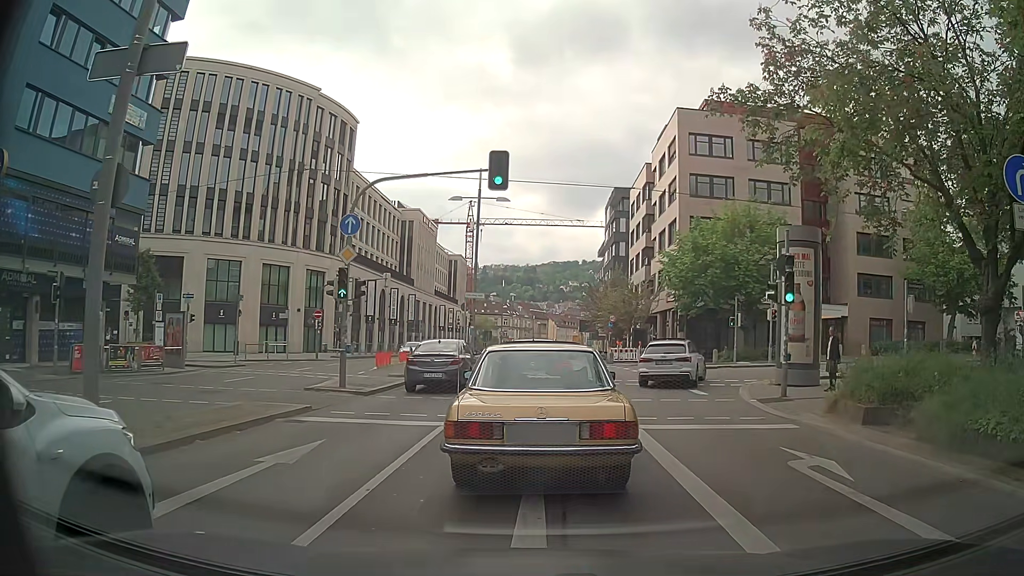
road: primary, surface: asphalt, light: Day
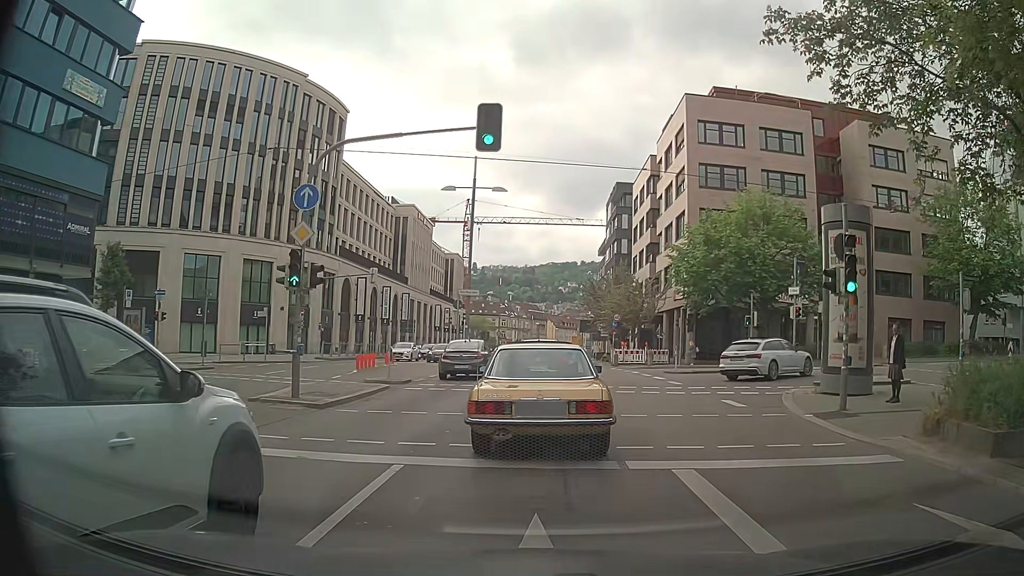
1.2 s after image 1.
(+0.1, +3.8) m; +1°
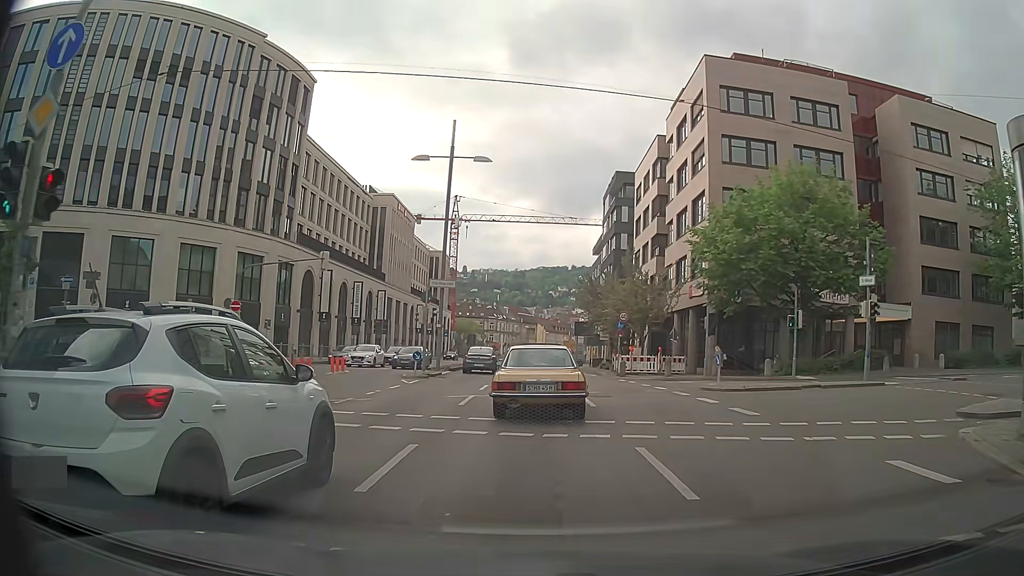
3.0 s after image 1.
(+0.3, +9.1) m; +2°
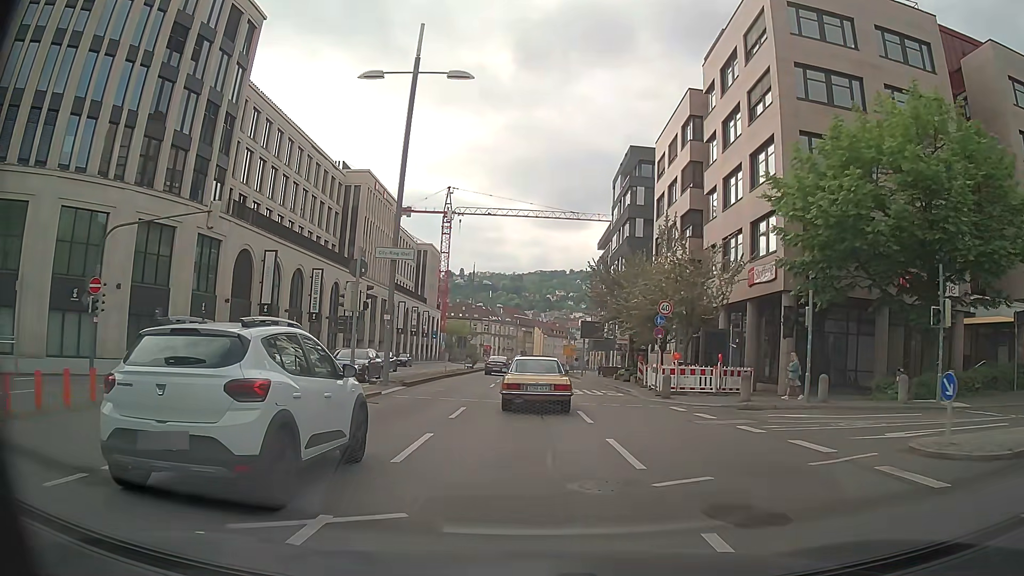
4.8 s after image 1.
(+0.1, +13.4) m; +1°
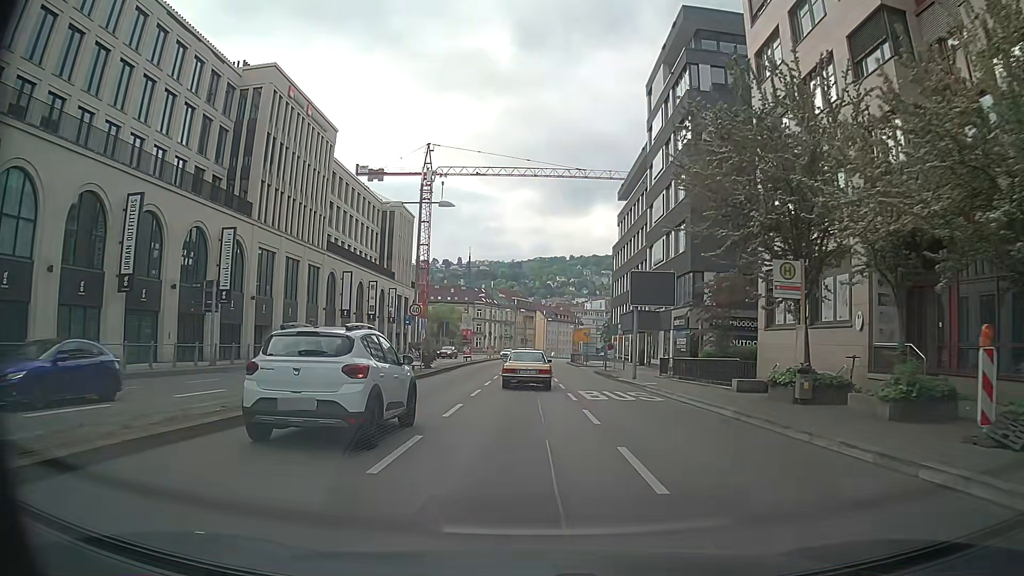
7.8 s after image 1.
(-0.1, +29.1) m; 0°
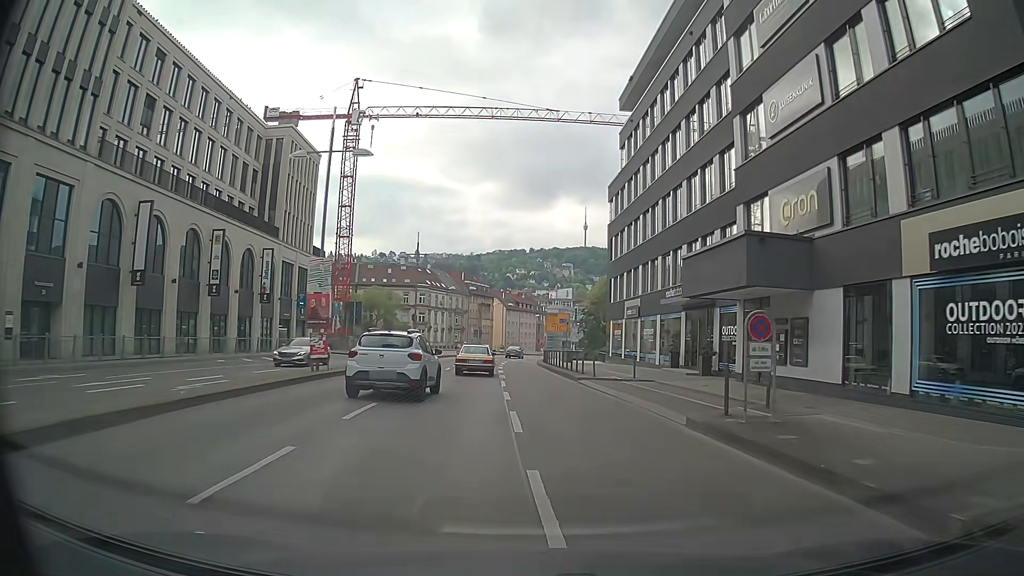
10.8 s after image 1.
(+0.4, +32.2) m; +3°
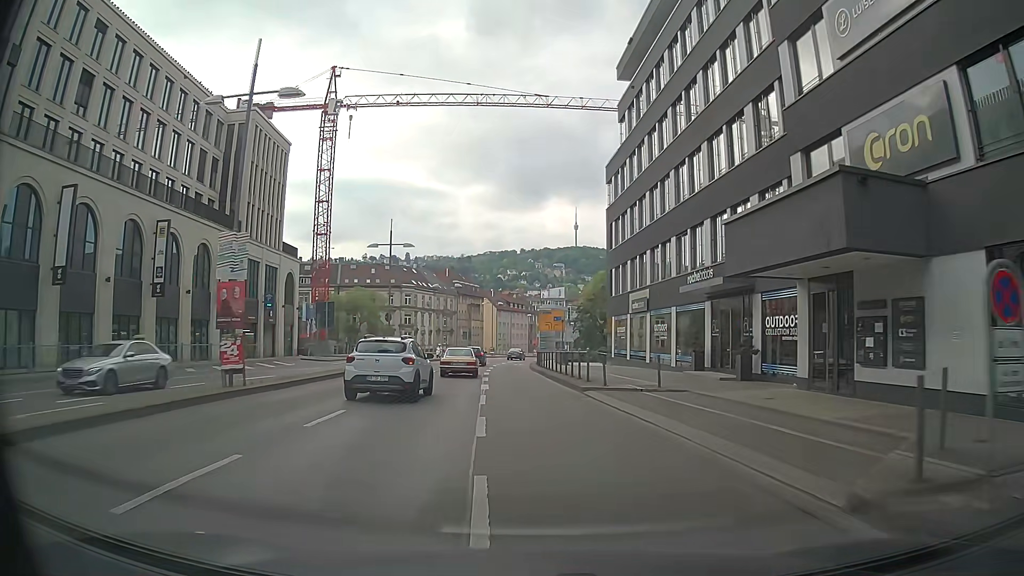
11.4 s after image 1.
(0.0, +6.5) m; 0°
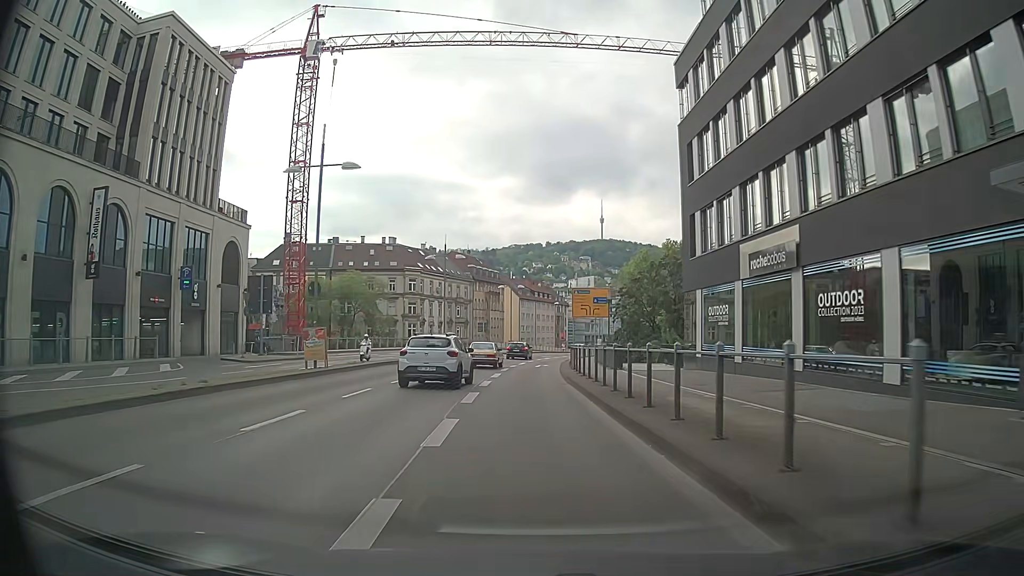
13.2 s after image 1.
(-0.3, +19.3) m; -2°
